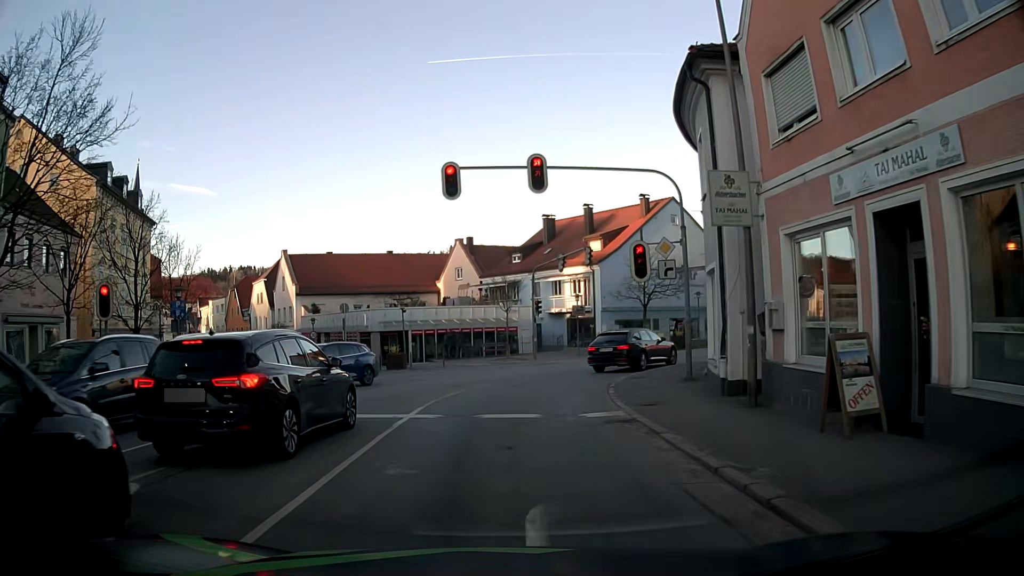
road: tertiary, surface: asphalt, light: Day
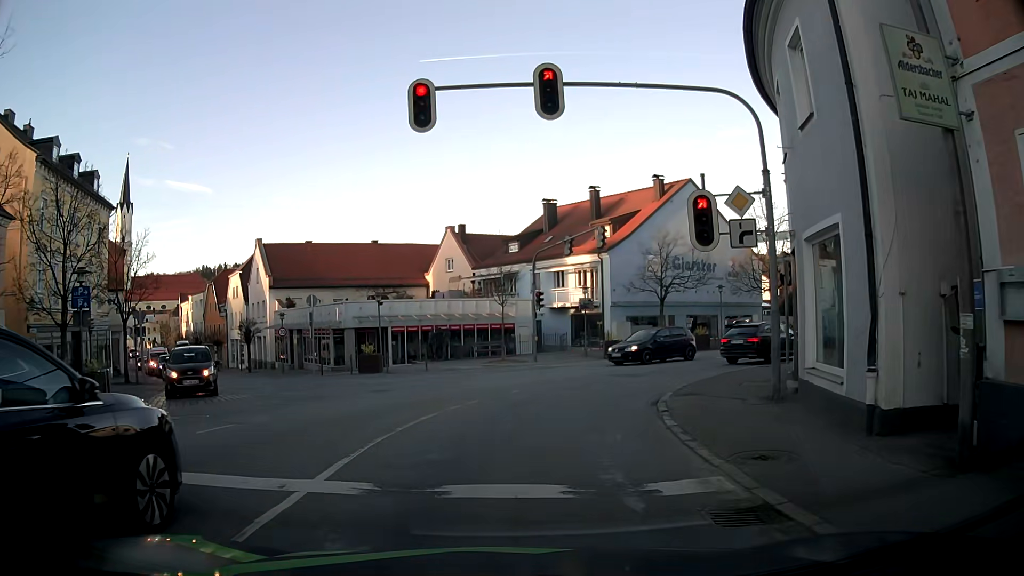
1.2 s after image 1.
(-0.1, +5.8) m; +2°
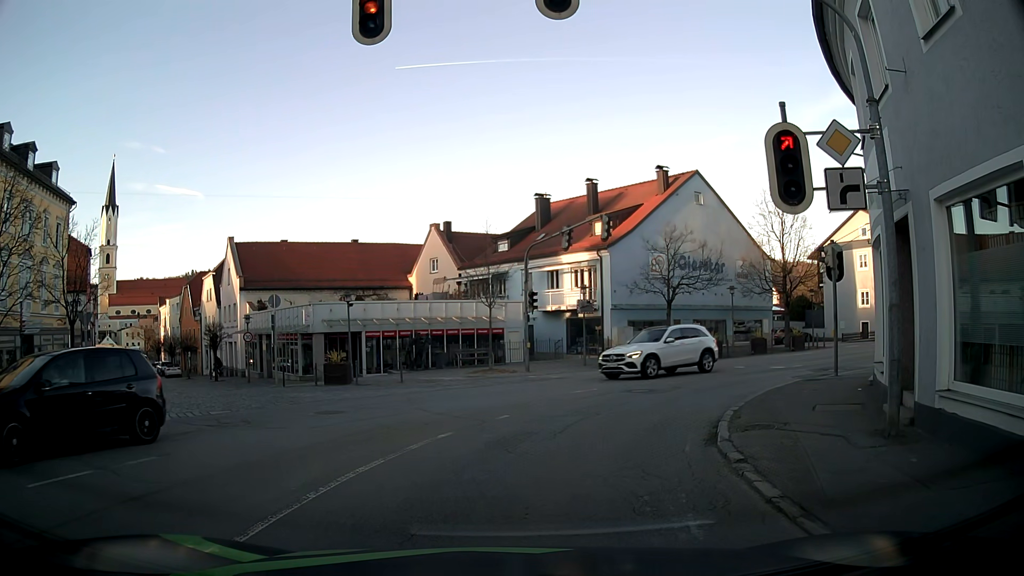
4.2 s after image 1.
(-0.1, +3.9) m; 0°
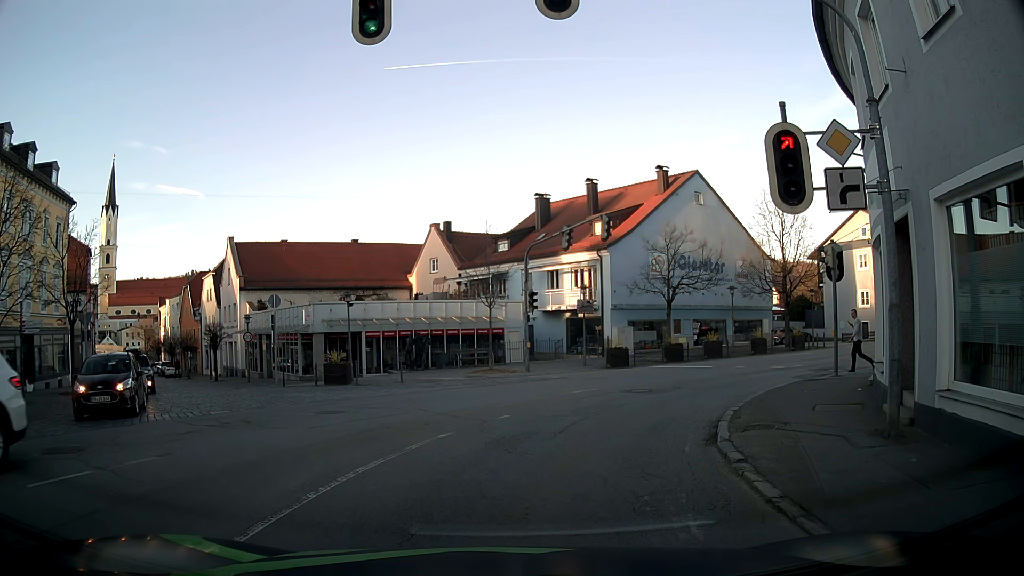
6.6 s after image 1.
(0.0, 0.0) m; 0°
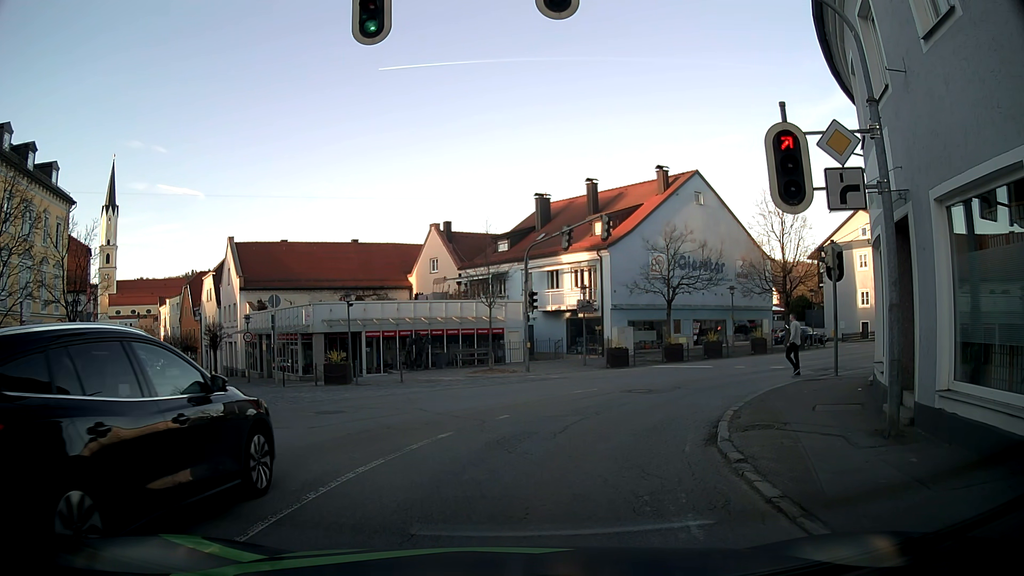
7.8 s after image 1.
(0.0, 0.0) m; 0°
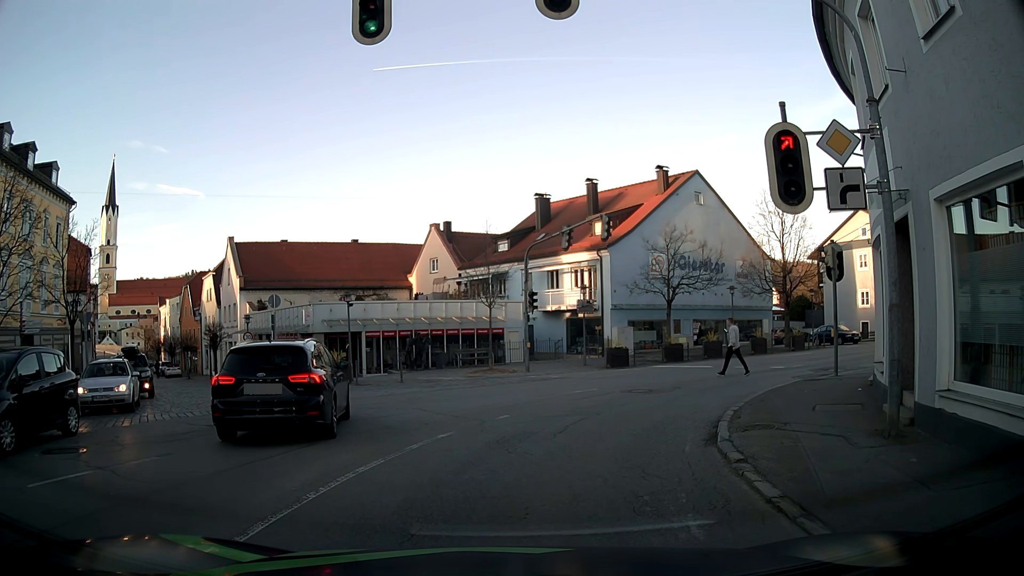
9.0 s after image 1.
(0.0, 0.0) m; 0°
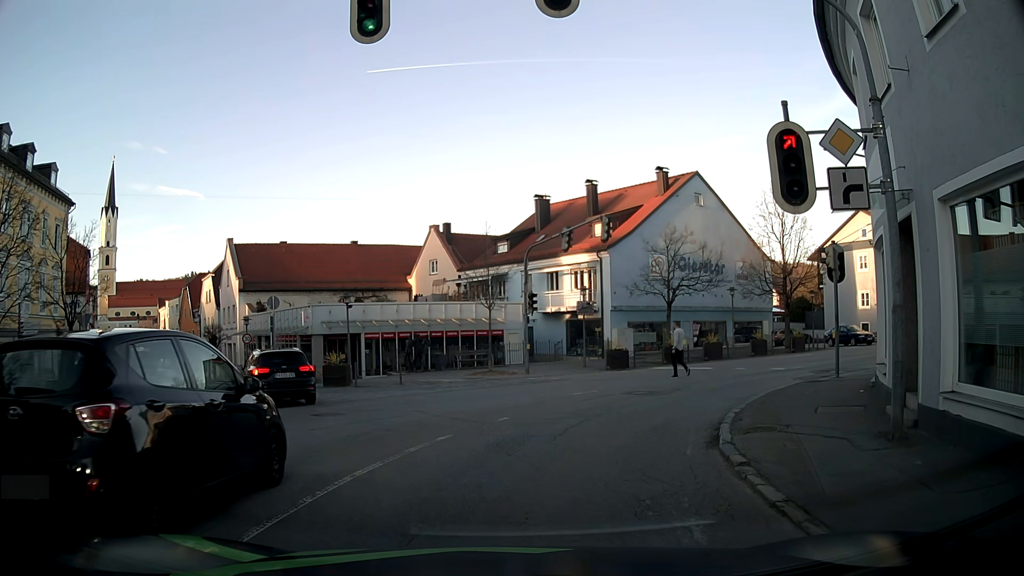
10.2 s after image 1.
(0.0, +0.1) m; 0°
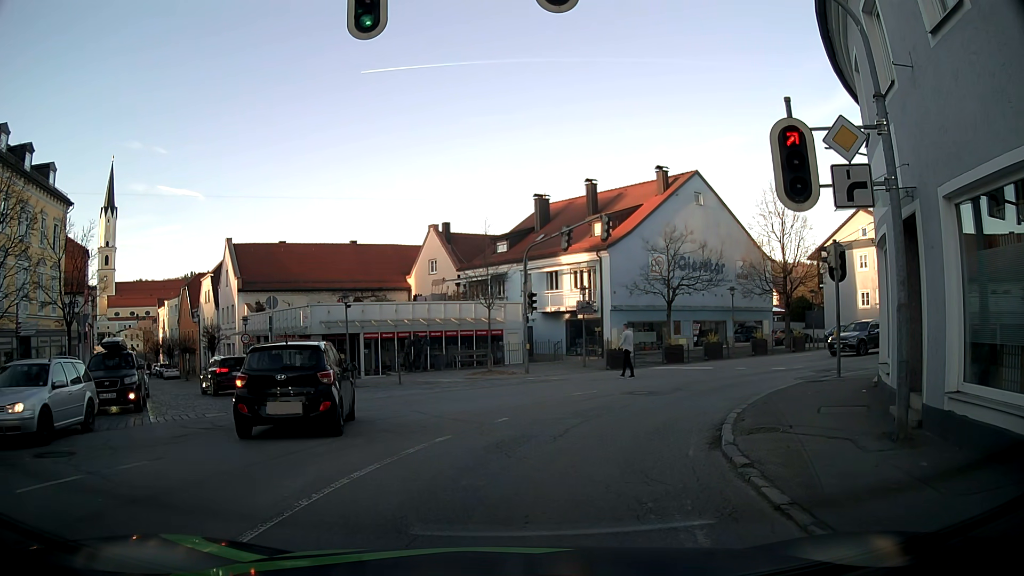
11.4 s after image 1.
(0.0, +0.2) m; 0°
